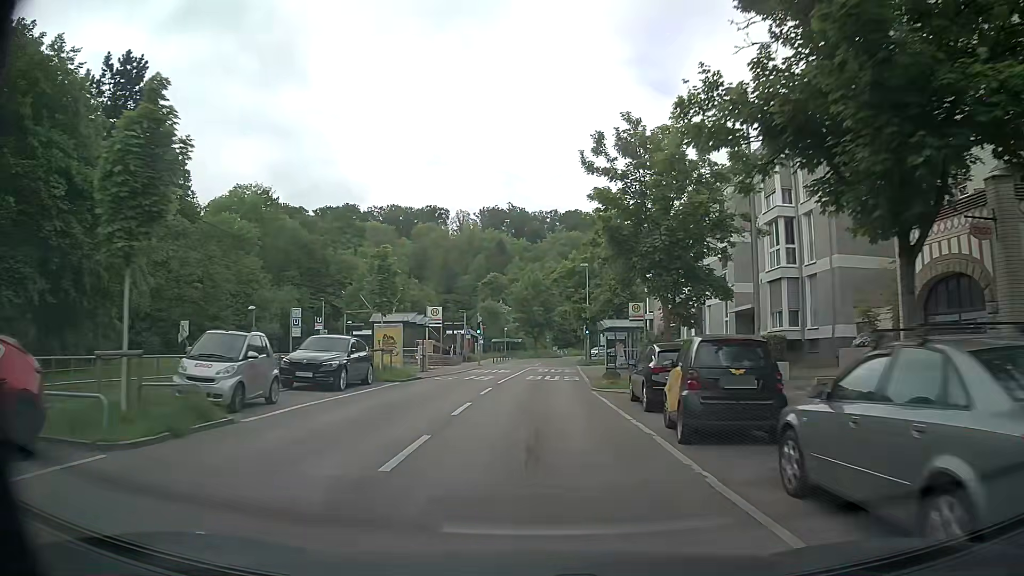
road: secondary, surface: asphalt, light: Day
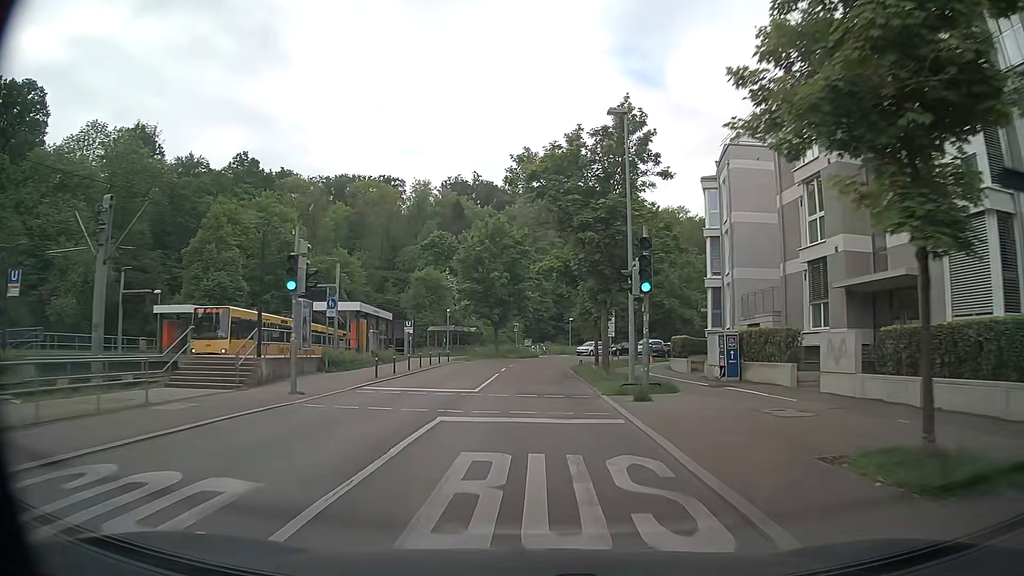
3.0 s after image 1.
(+0.2, +35.8) m; +2°
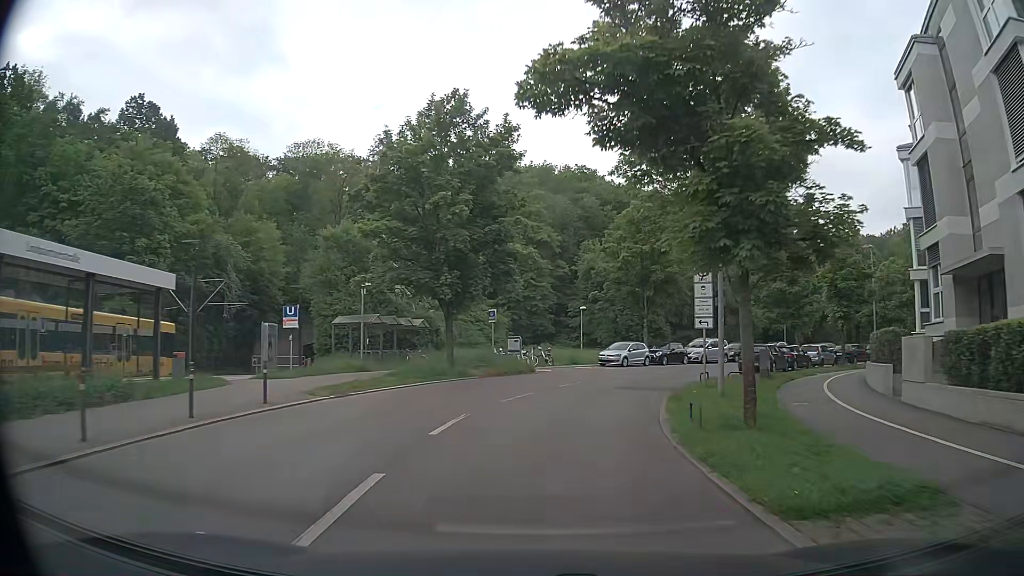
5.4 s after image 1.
(-0.1, +28.3) m; +2°
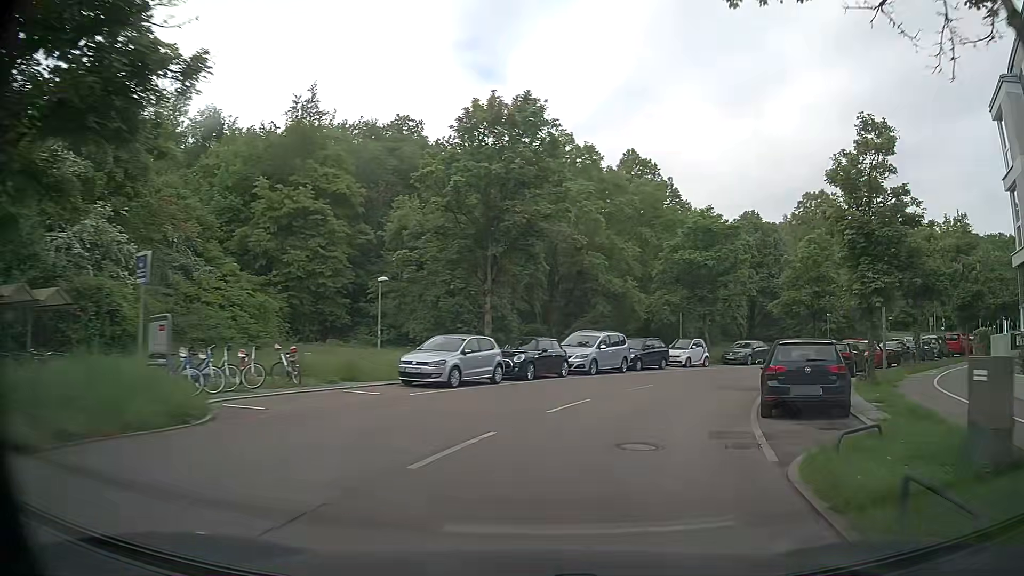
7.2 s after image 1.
(+1.8, +20.2) m; +14°
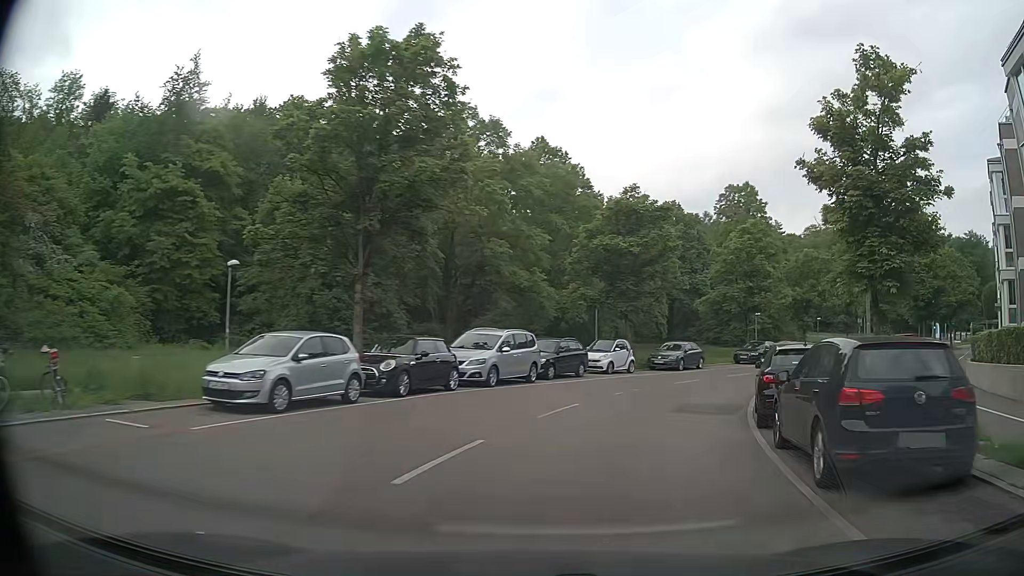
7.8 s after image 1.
(+0.5, +6.4) m; +8°
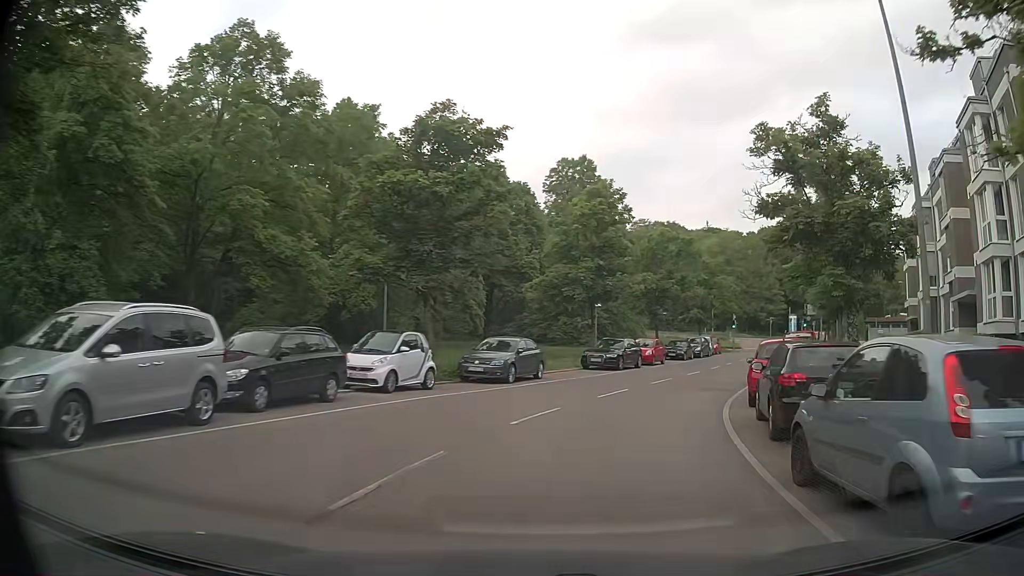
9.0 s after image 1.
(+2.0, +12.6) m; +17°
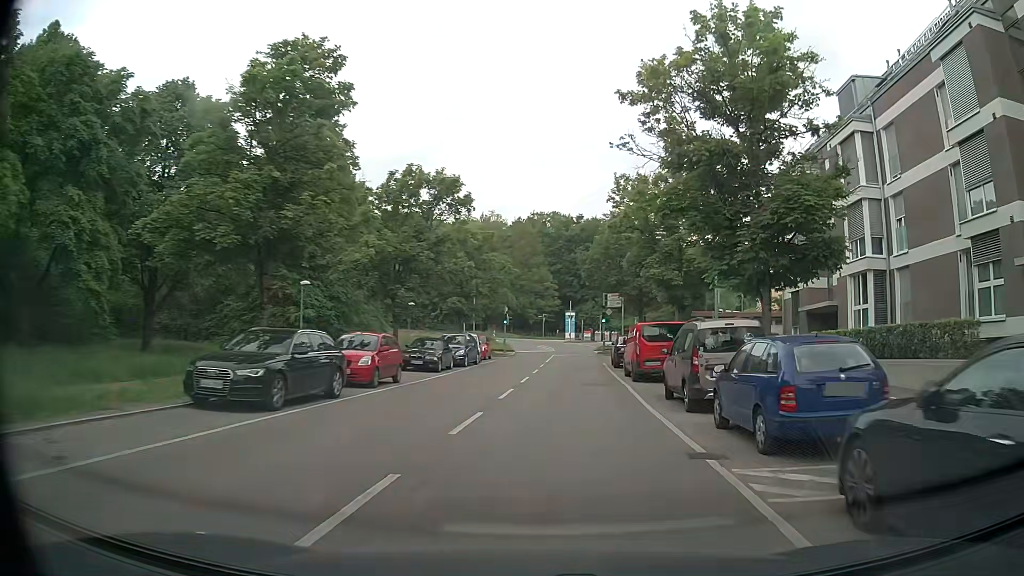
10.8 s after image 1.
(+3.7, +19.0) m; +21°
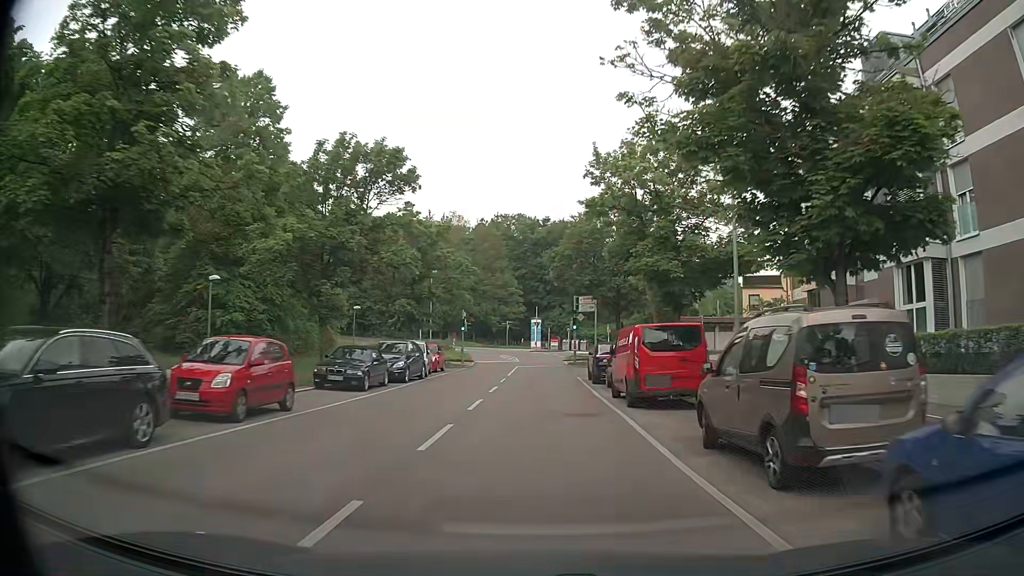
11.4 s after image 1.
(+0.1, +6.7) m; +2°
(0, +10) (0, +20) (0, +30) (+1, +40) (+1, +50) (+1, +60) (0, +70) (-4, +79) (-10, +87) (-17, +94) m
